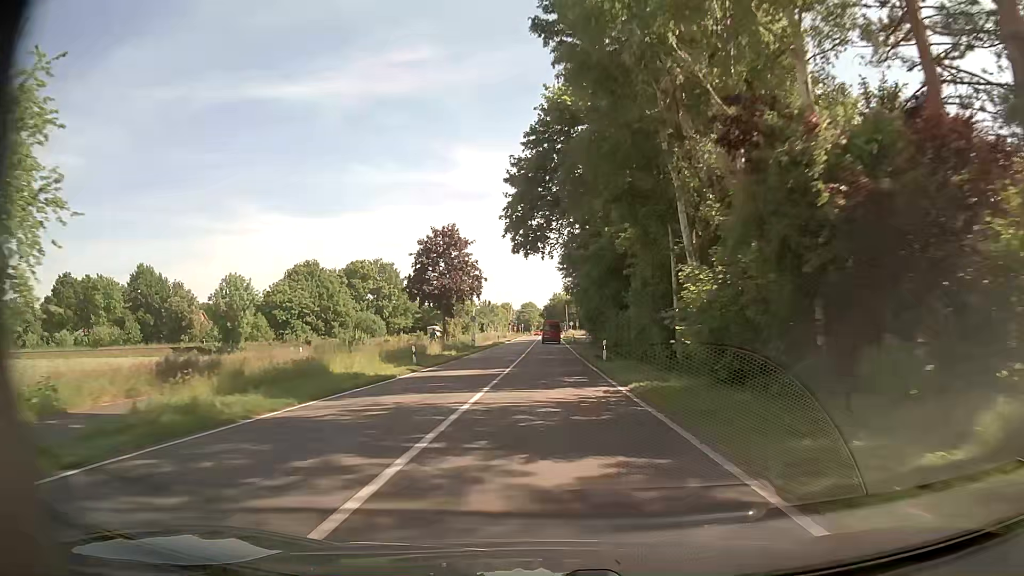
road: tertiary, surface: asphalt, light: Day
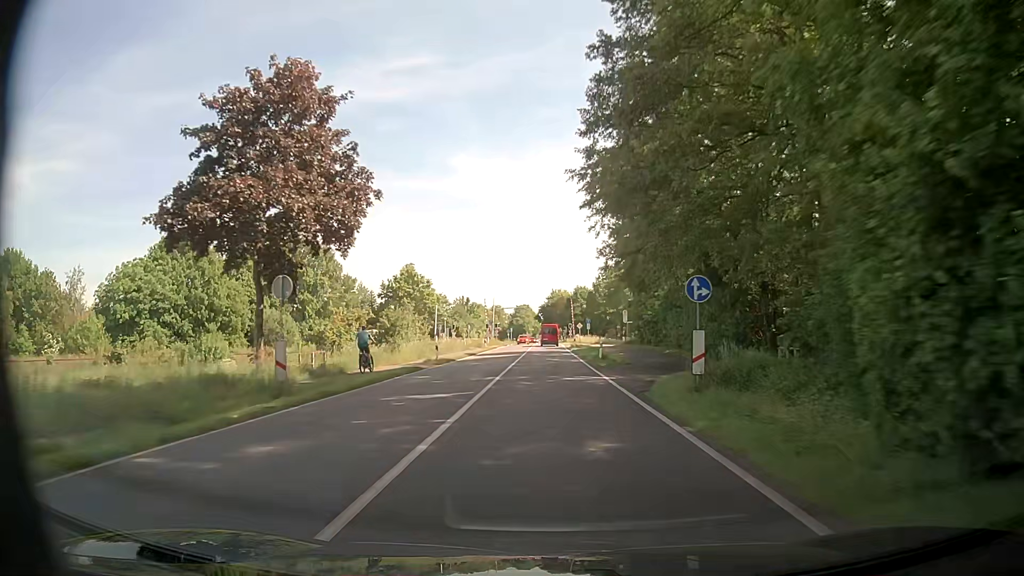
(0.0, +43.2) m; 0°
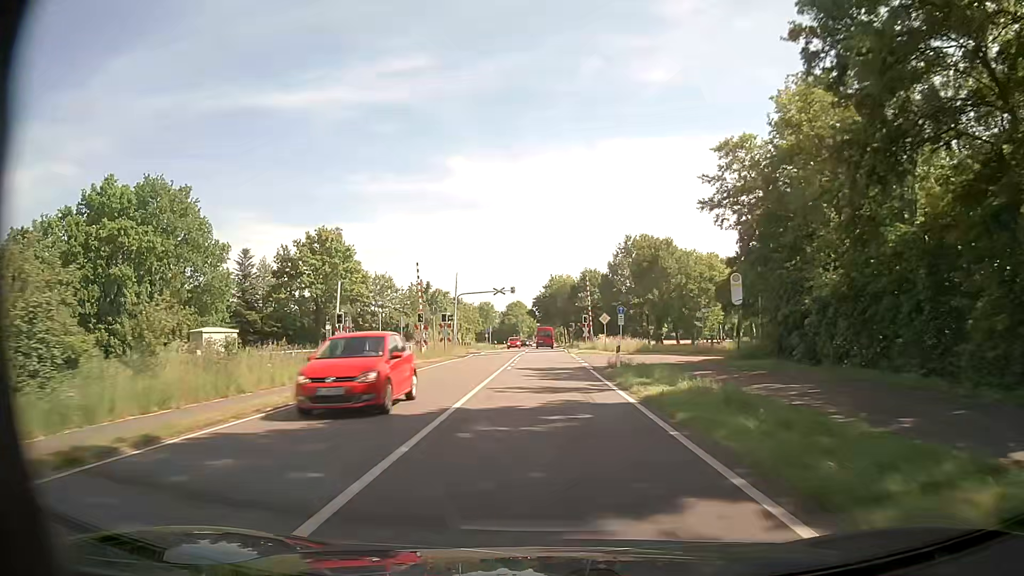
(+0.3, +42.9) m; +1°
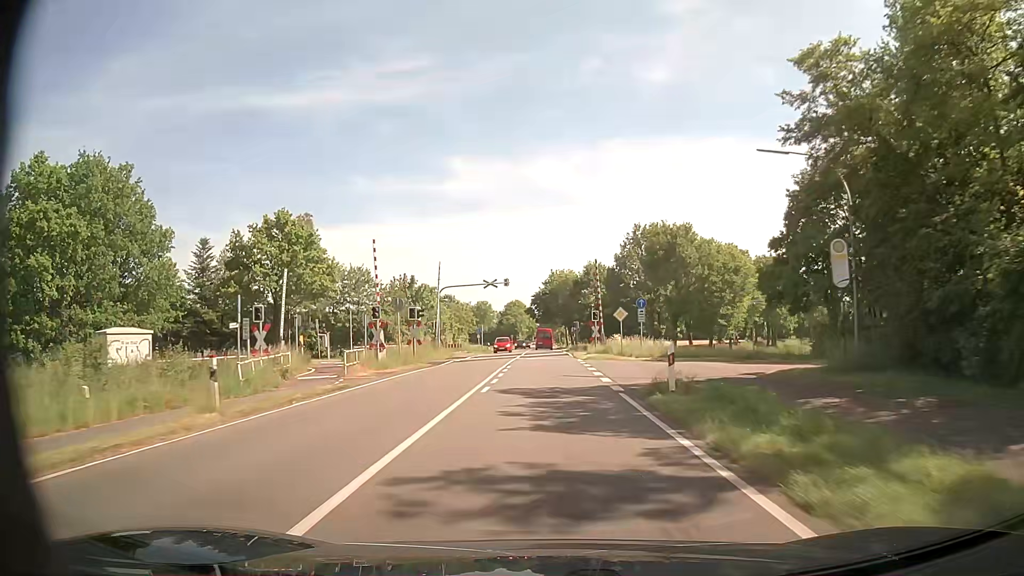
(0.0, +10.7) m; 0°
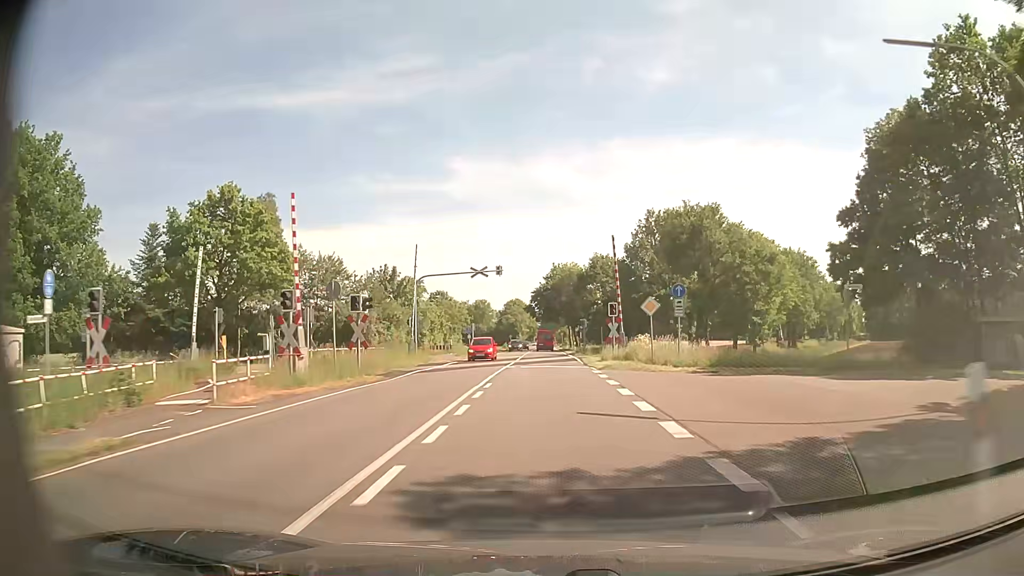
(-0.1, +10.7) m; -1°
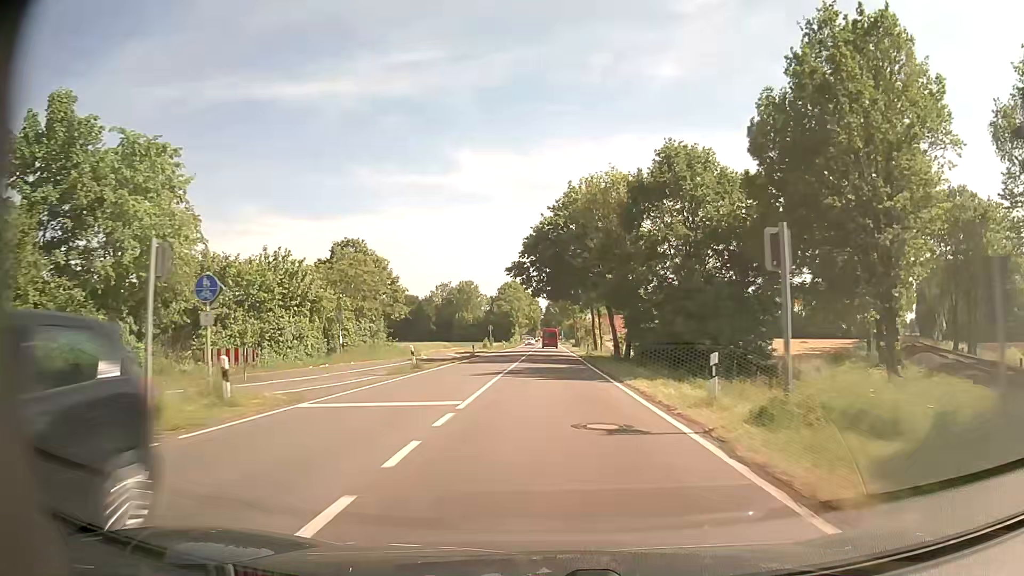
(0.0, +53.7) m; +1°
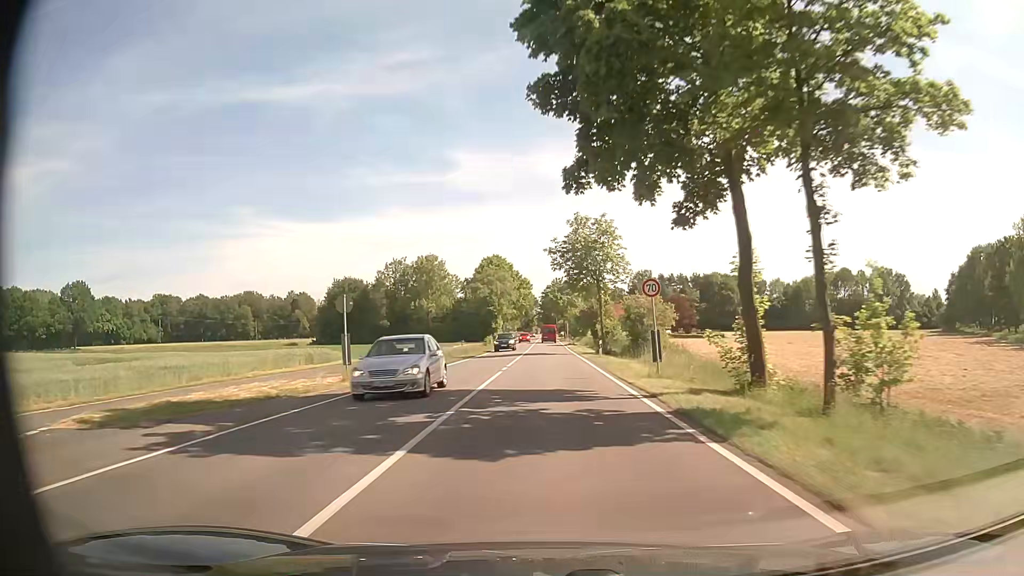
(-0.5, +53.9) m; -1°
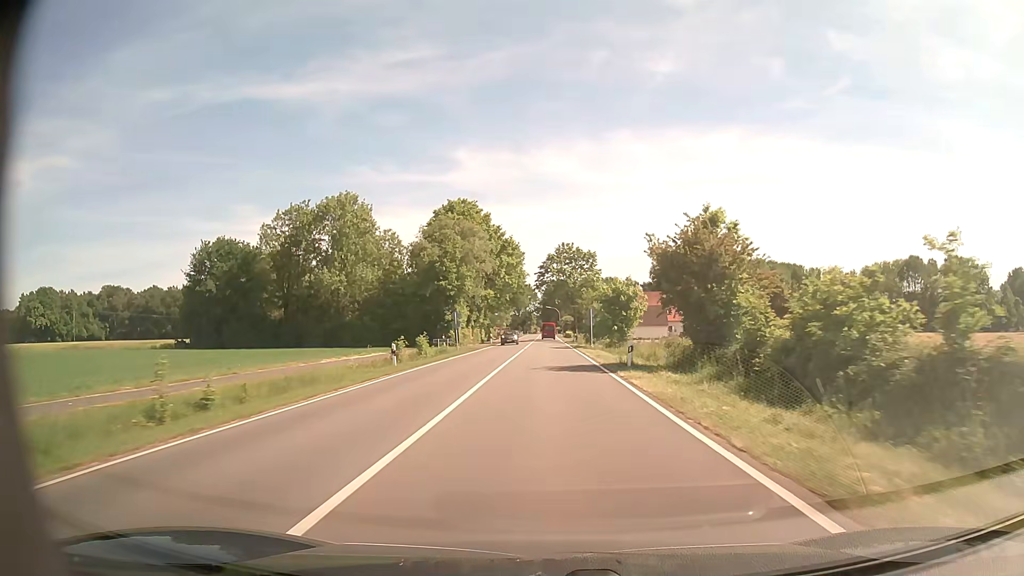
(+0.1, +54.0) m; 0°
(0, +10) (0, +20) (0, +30) (0, +40) (0, +50) (0, +60) (0, +70) (0, +80) (0, +90) (0, +100) m
